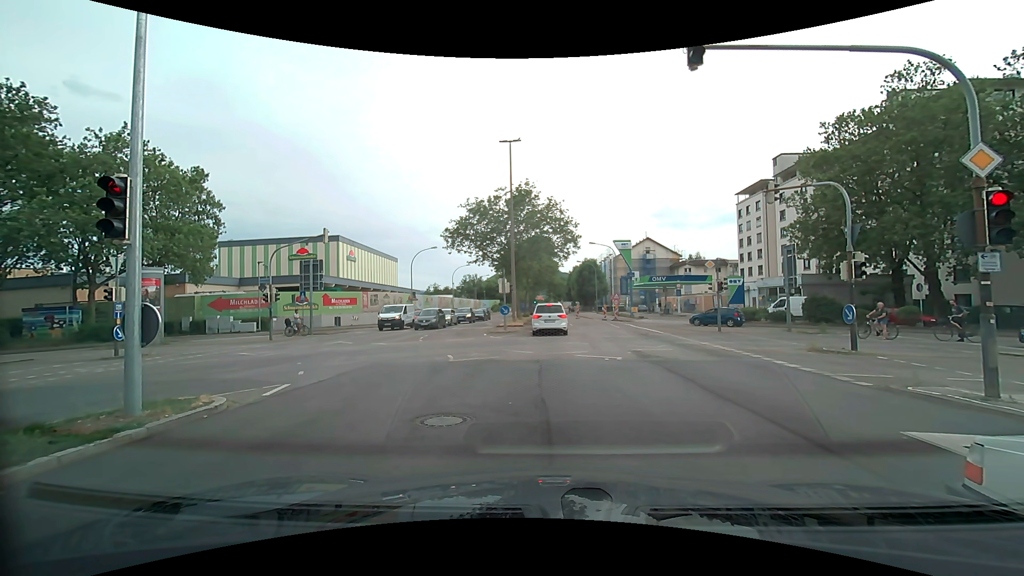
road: secondary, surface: asphalt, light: Day
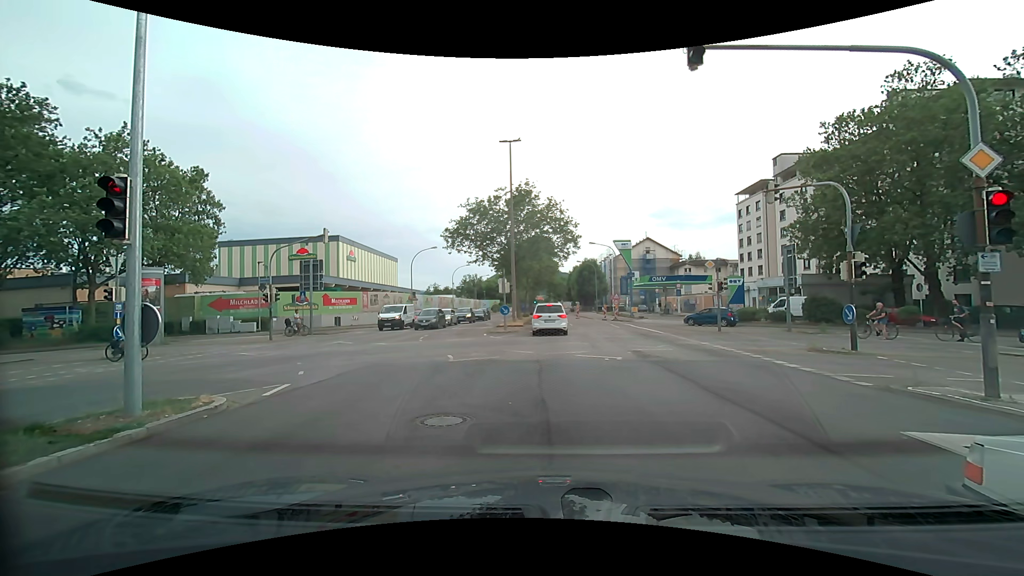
(0.0, 0.0) m; 0°
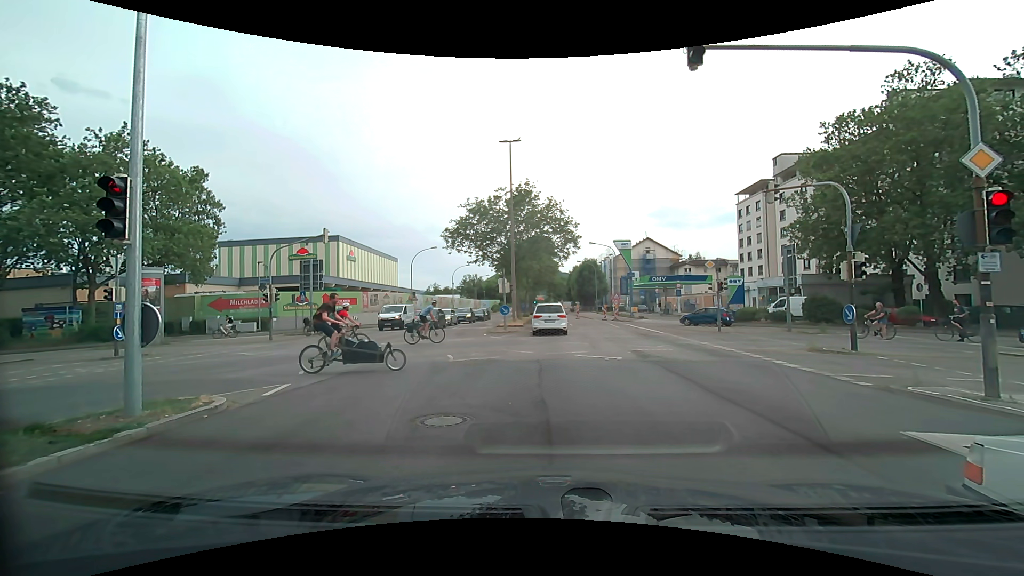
(0.0, 0.0) m; 0°
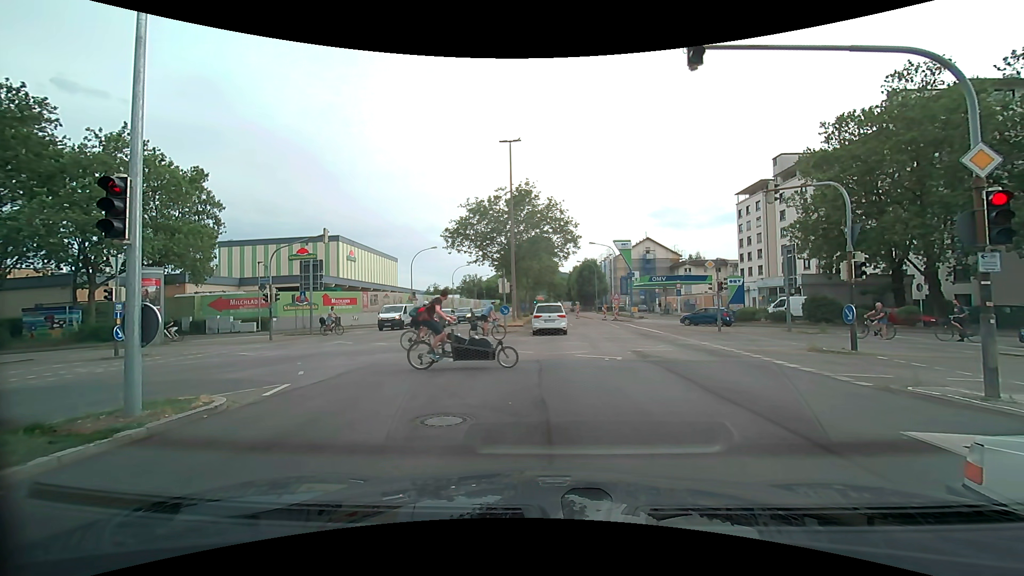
(0.0, 0.0) m; 0°
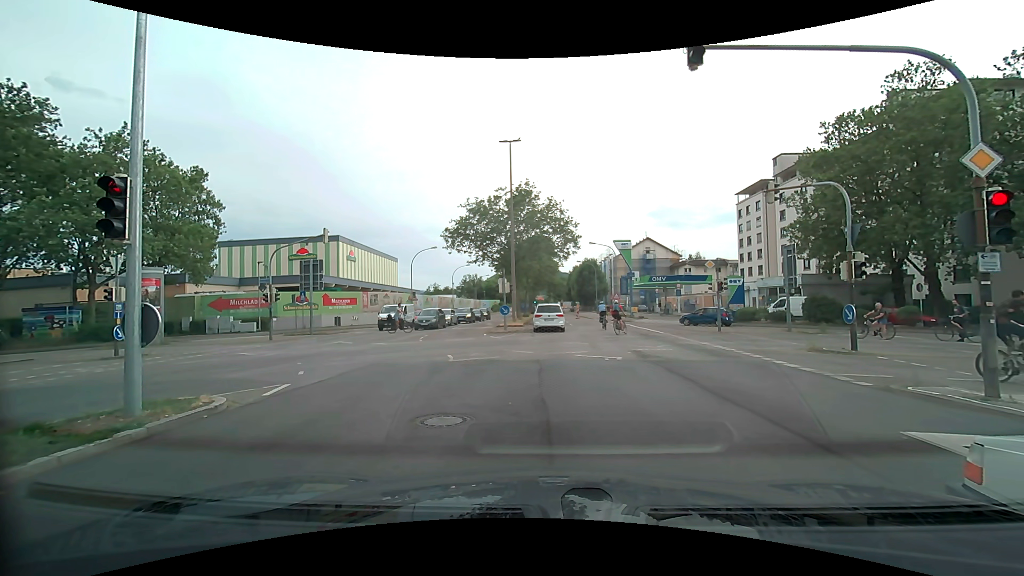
(0.0, 0.0) m; 0°
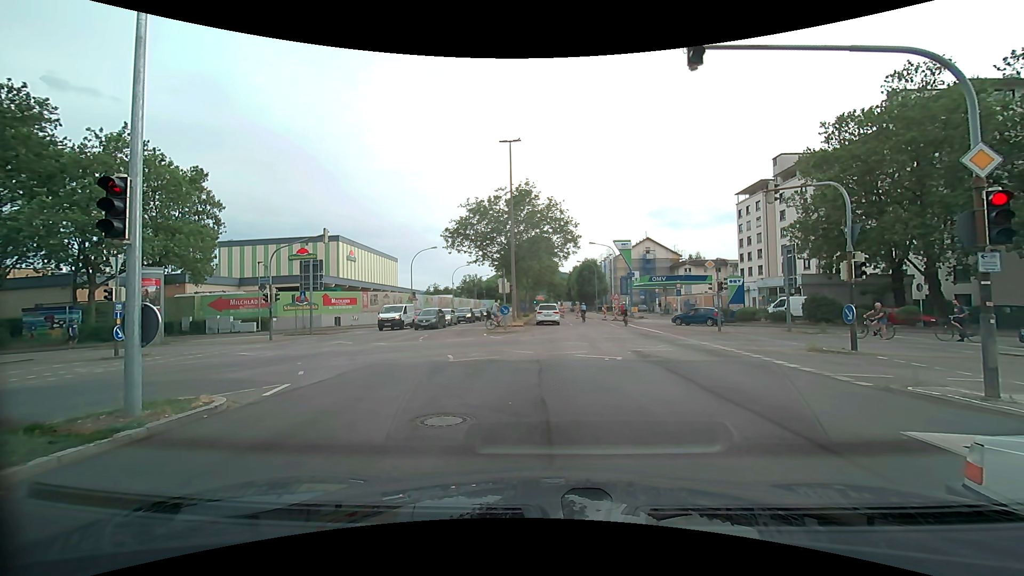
(0.0, 0.0) m; 0°
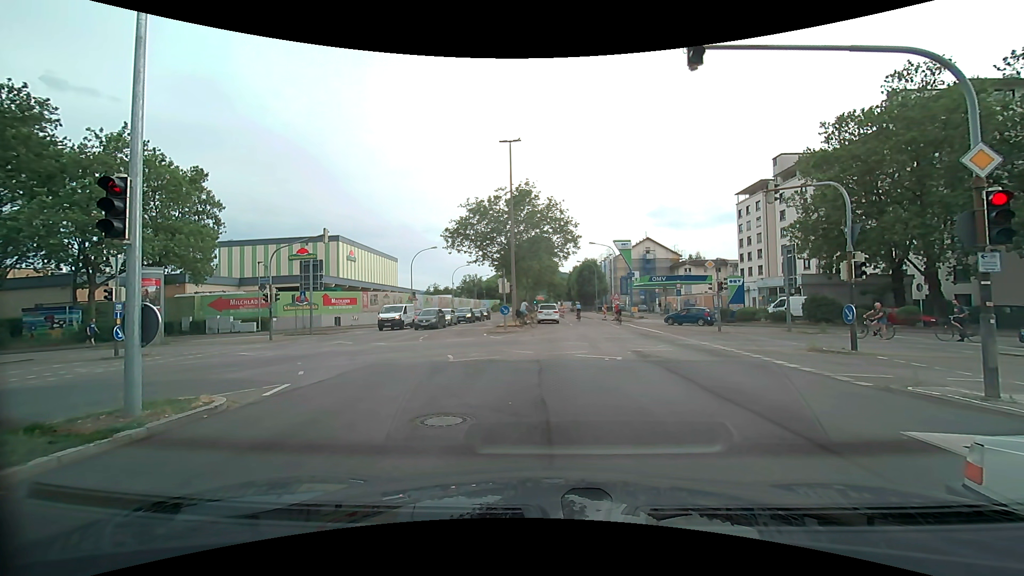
(0.0, 0.0) m; 0°
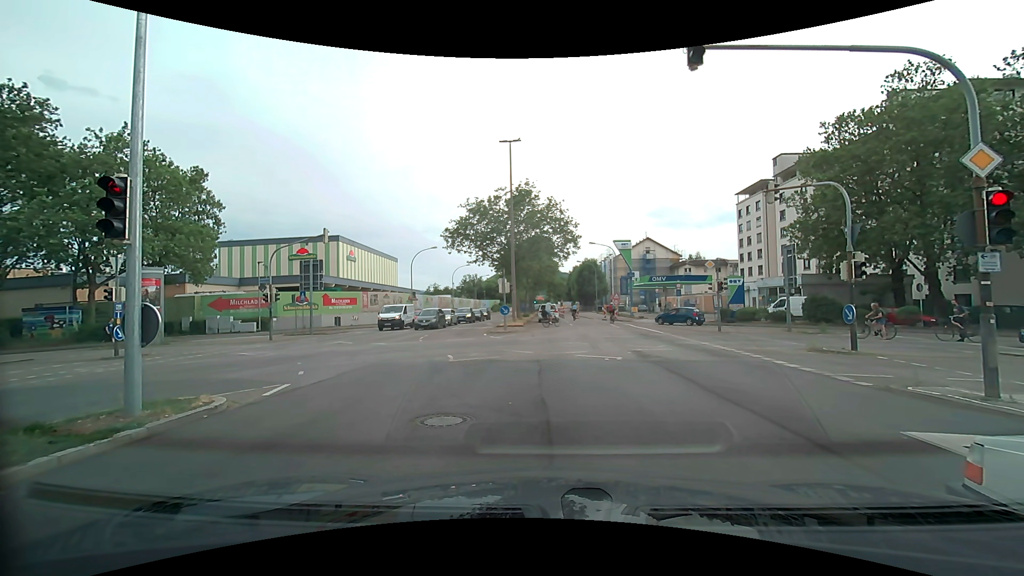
(0.0, 0.0) m; 0°
(0, +10) (+1, +20) (+1, +30) (+1, +40) (+1, +50) (+1, +60) (+1, +70) (+1, +80) (+1, +90) (+2, +100) m
